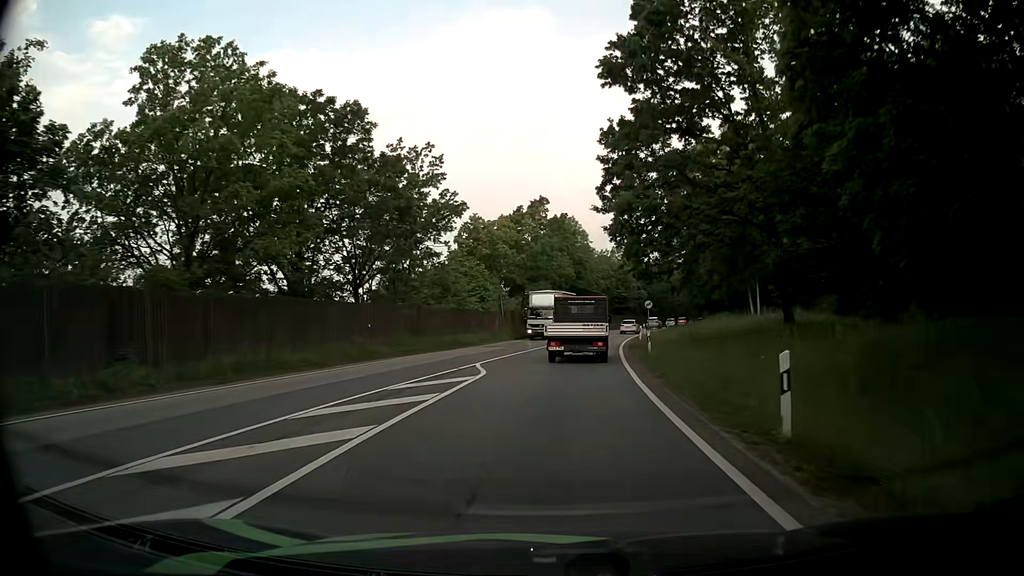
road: primary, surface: asphalt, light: Day
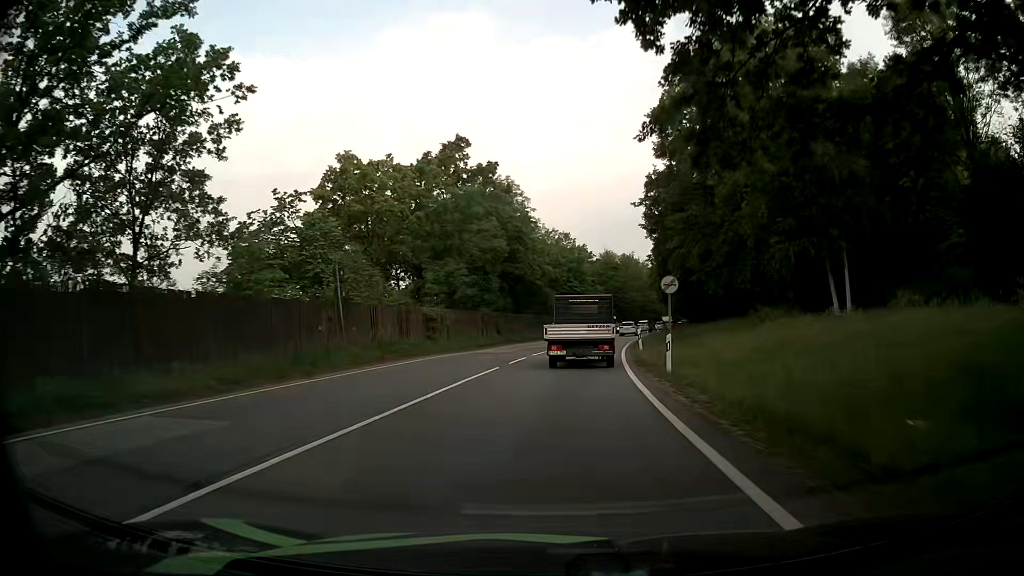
(+1.4, +29.0) m; +5°
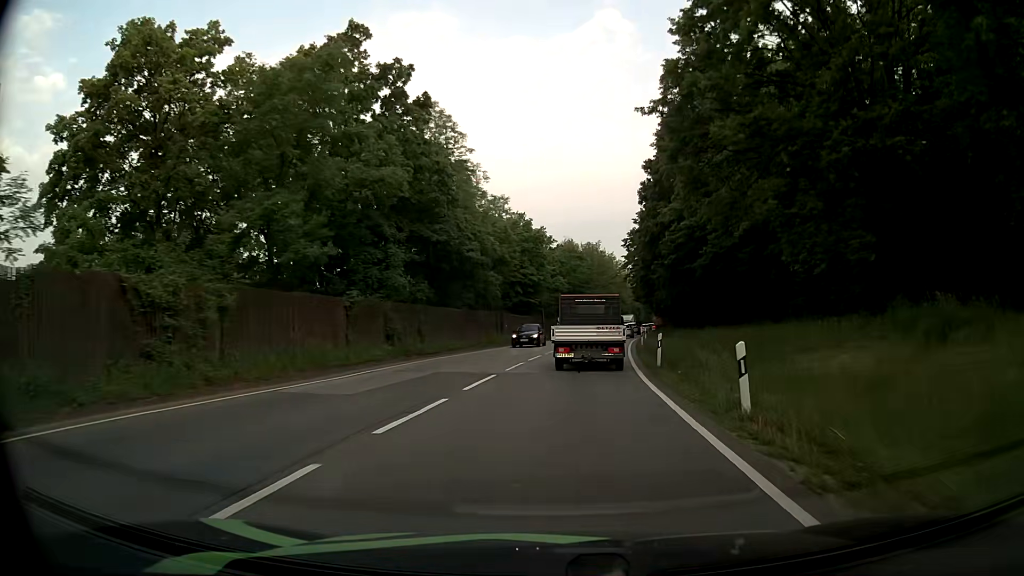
(+0.8, +21.7) m; +4°
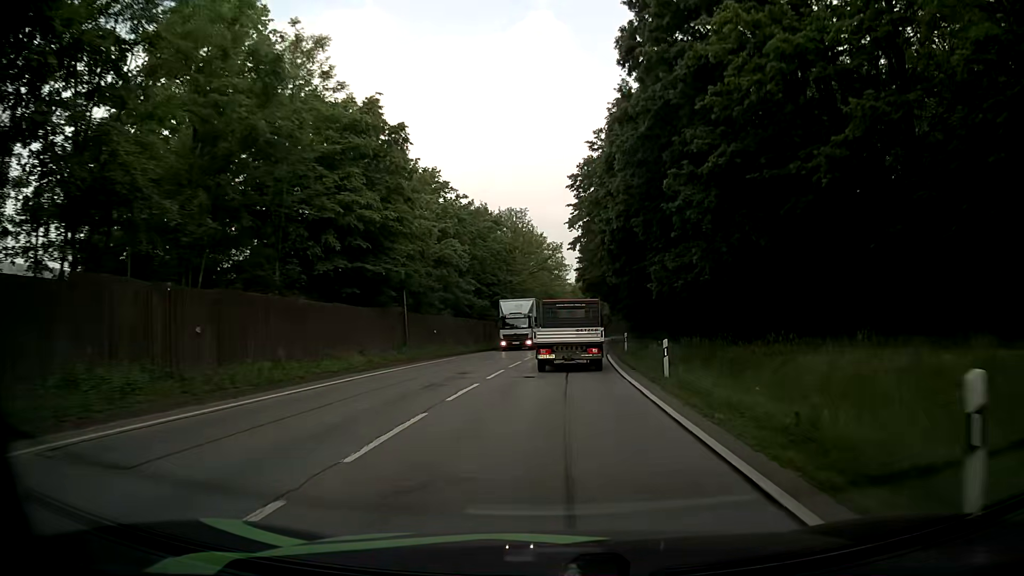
(+2.2, +35.7) m; +6°
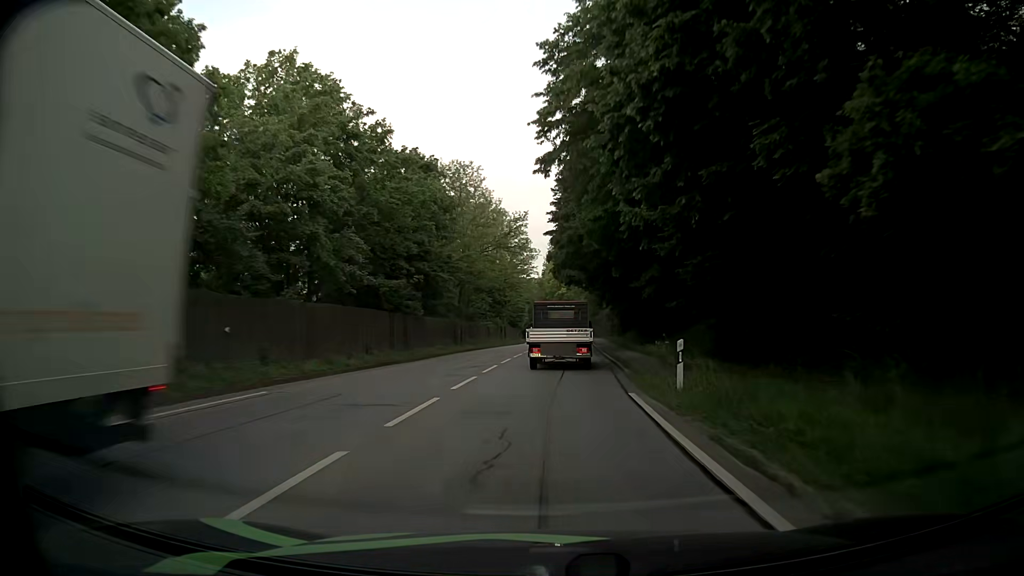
(+0.7, +21.3) m; +3°
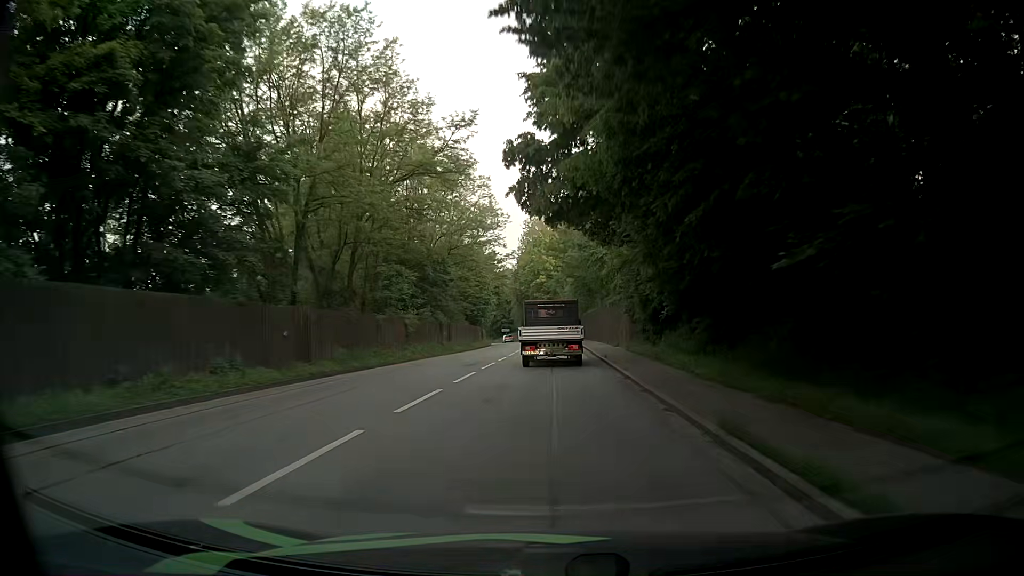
(+0.7, +28.5) m; +2°
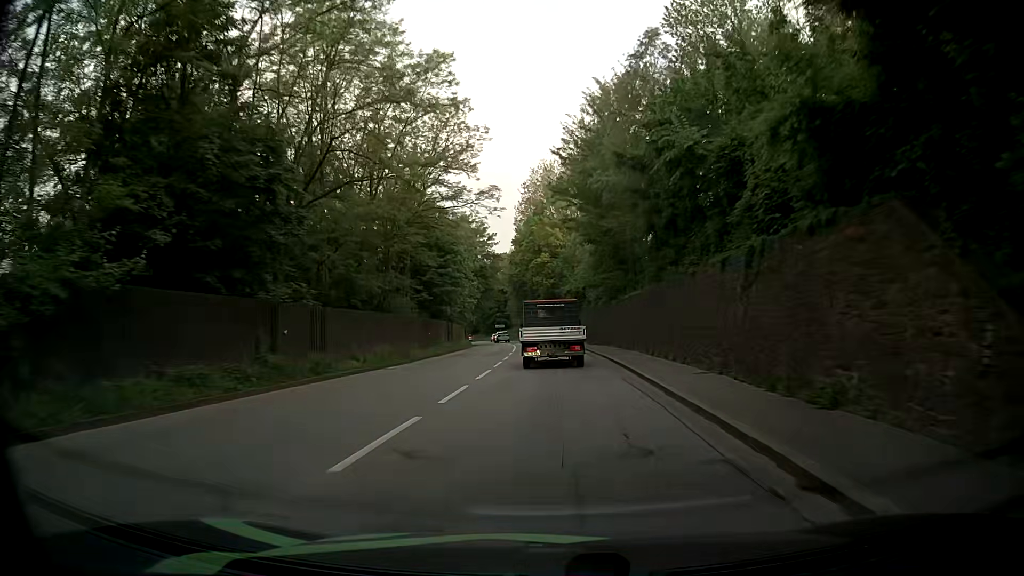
(-0.2, +28.7) m; -1°
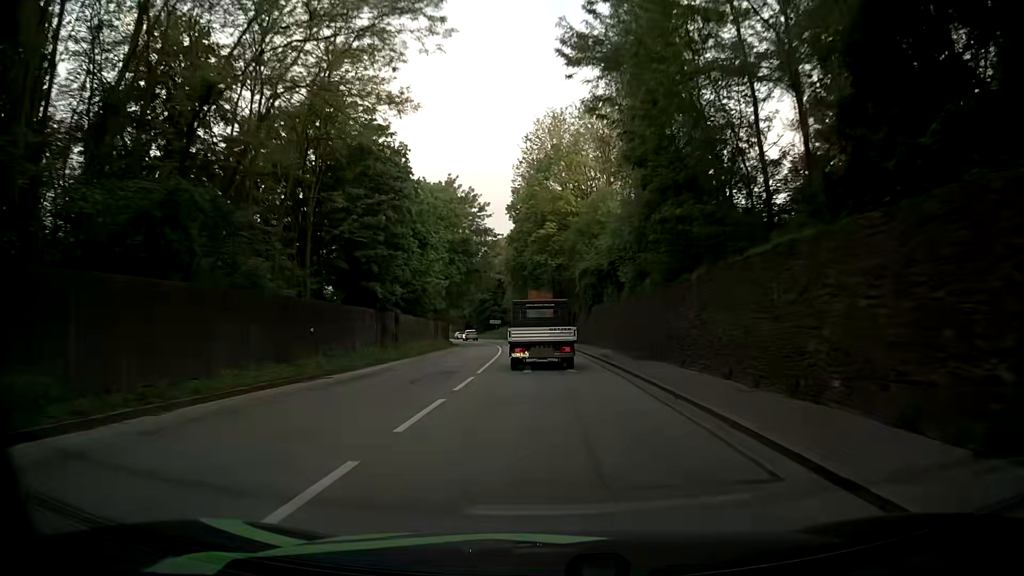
(0.0, +21.7) m; 0°
(0, +10) (0, +20) (-1, +30) (-1, +40) (-1, +50) (-2, +60) (-3, +70) (-5, +80) (-7, +90) (-9, +99) m
